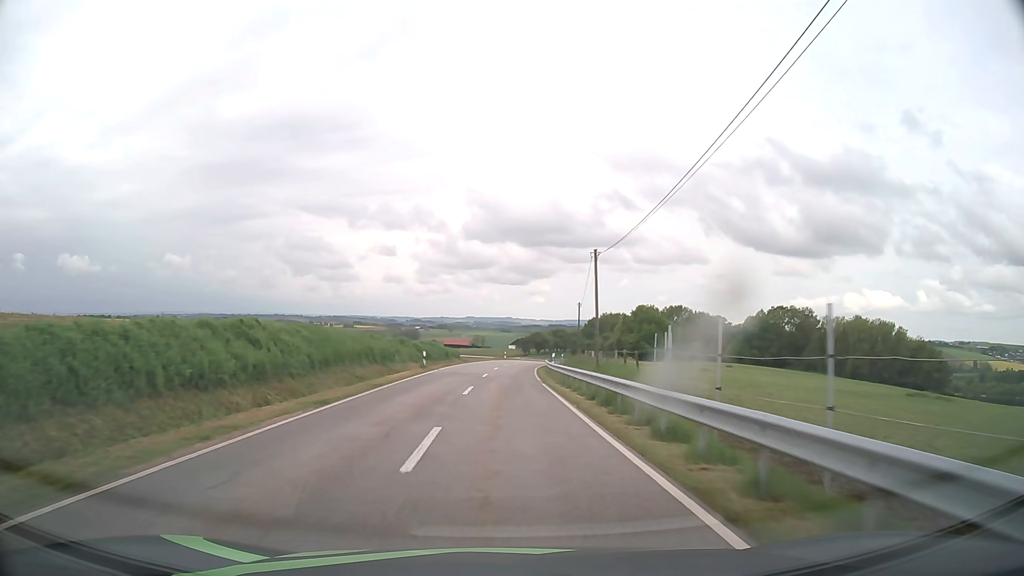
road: tertiary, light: Day
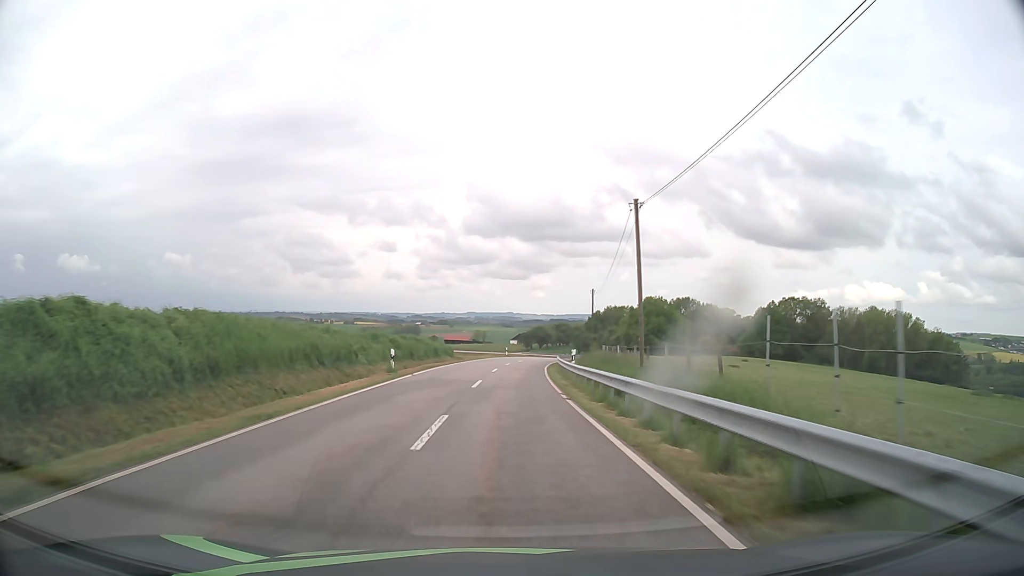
(0.0, +10.8) m; 0°
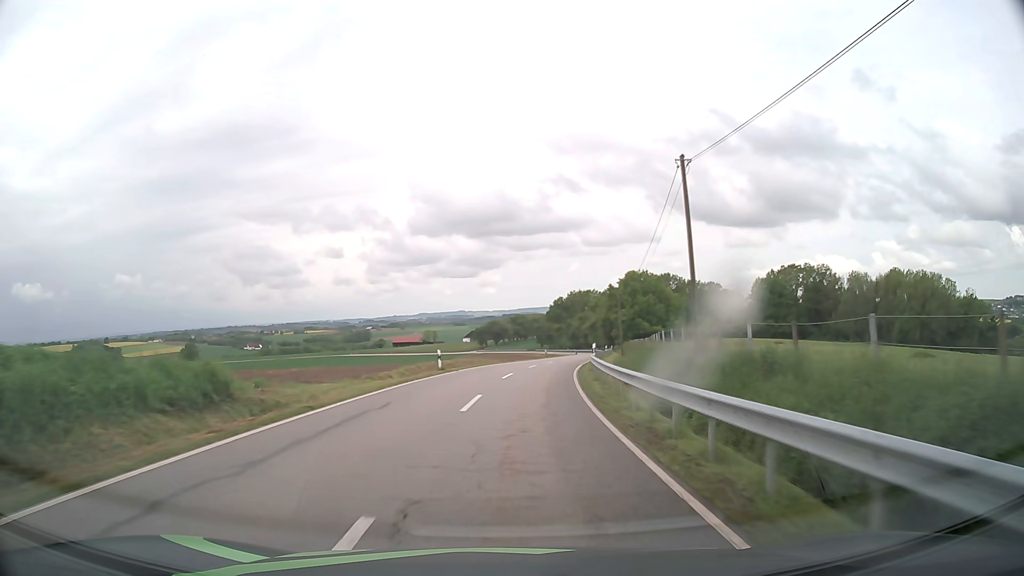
(+0.8, +43.6) m; +3°
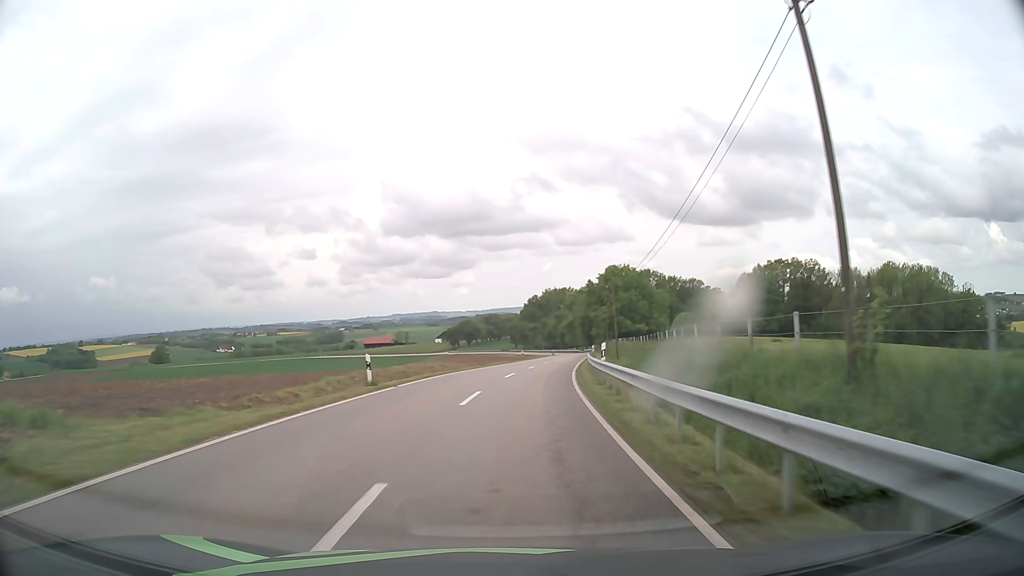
(+0.3, +10.9) m; +3°
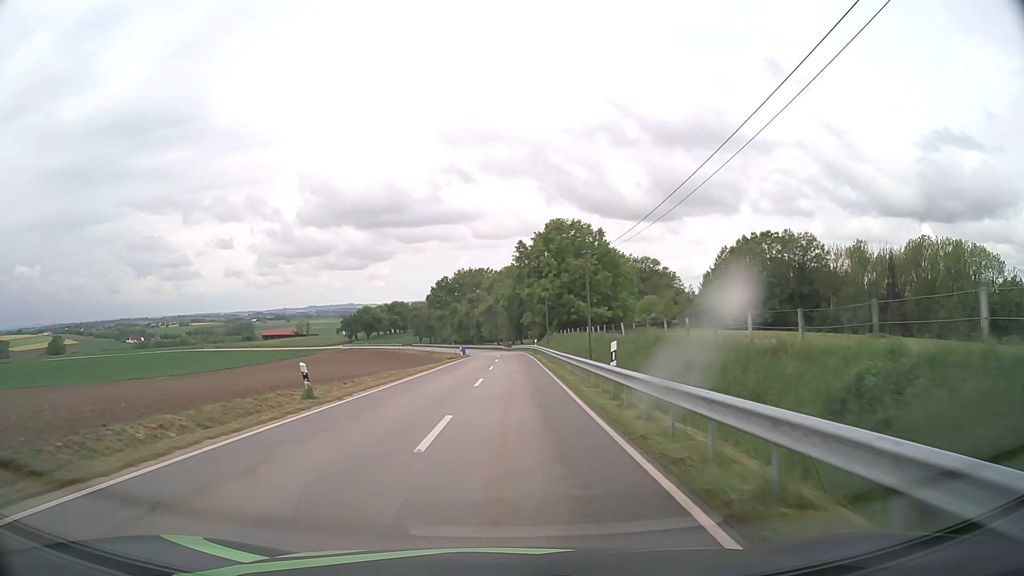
(+4.3, +54.0) m; +7°
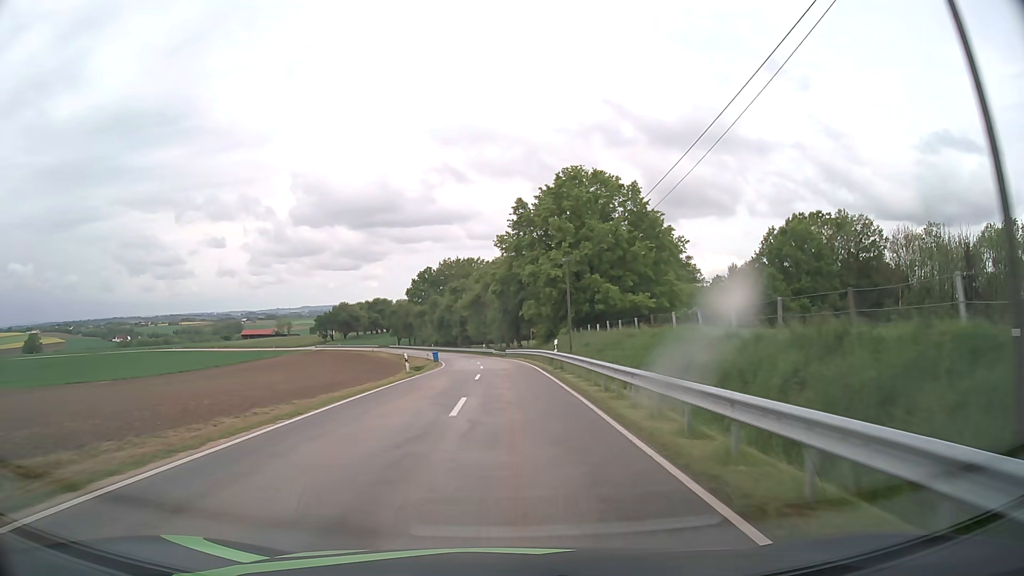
(+0.1, +32.4) m; 0°
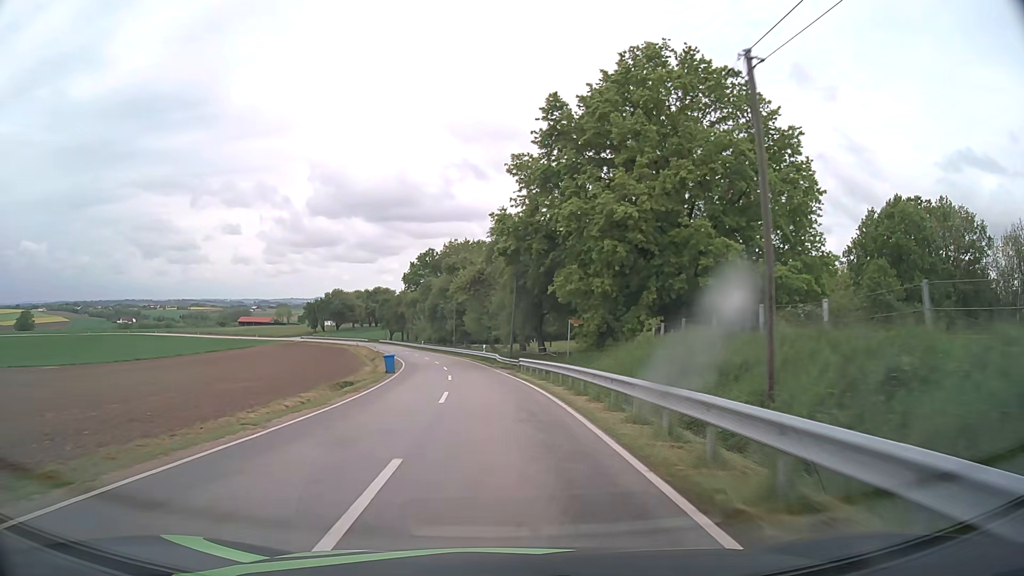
(-0.1, +32.2) m; -1°
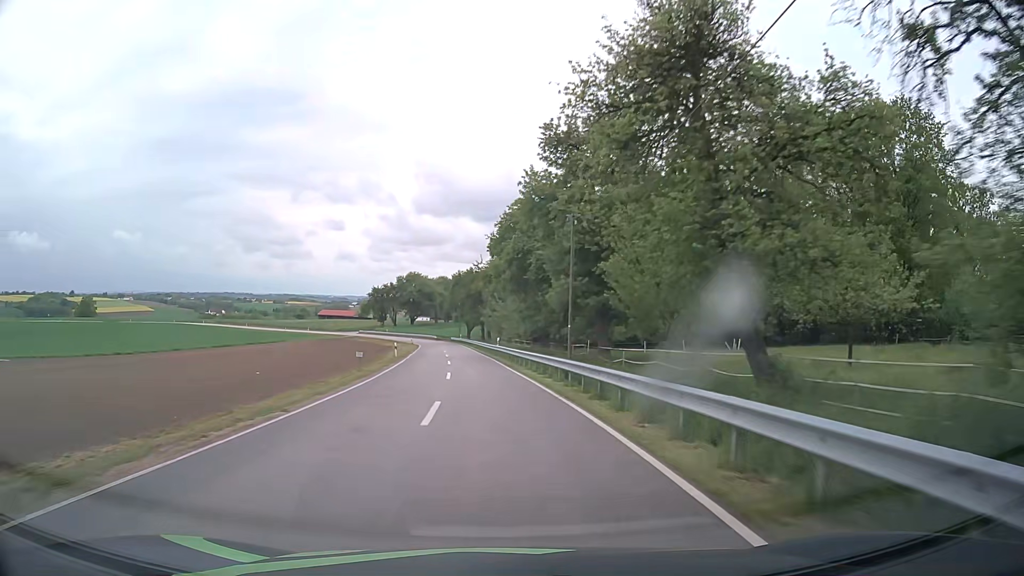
(-4.1, +53.4) m; -9°
(0, +10) (-1, +20) (-1, +30) (-2, +40) (-3, +50) (-4, +60) (-5, +70) (-6, +80) (-7, +90) (-9, +99) m
